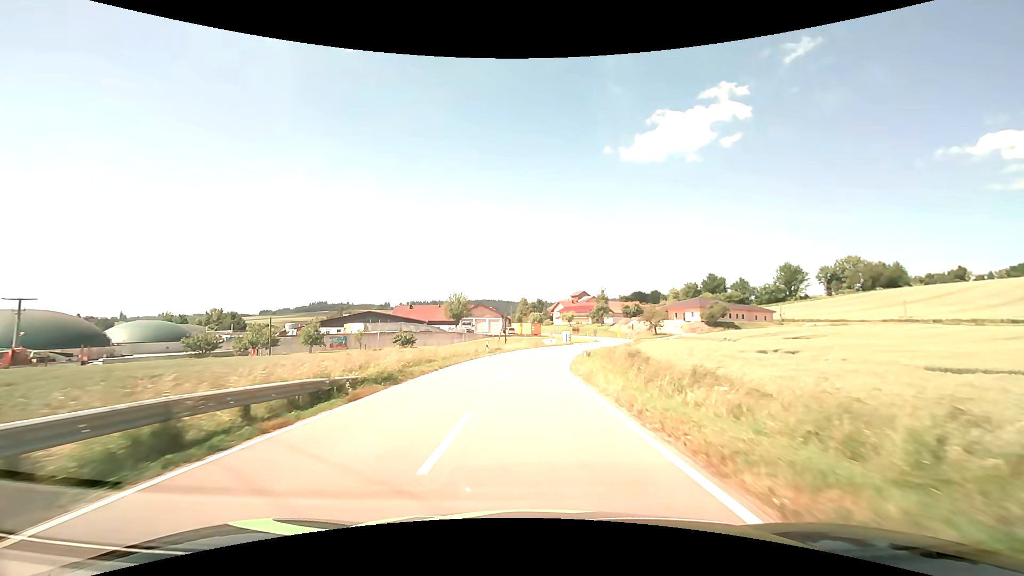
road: secondary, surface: asphalt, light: Day
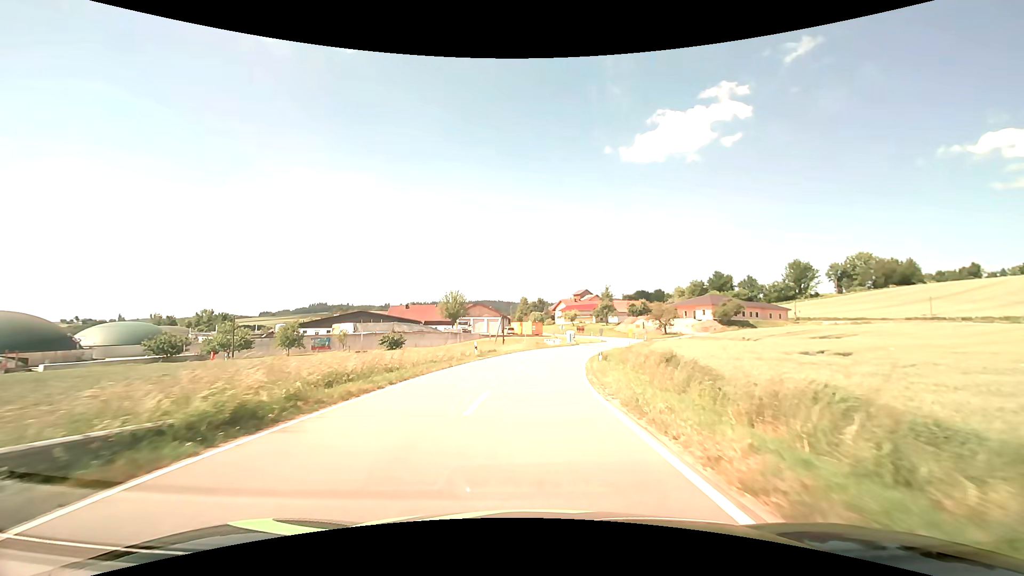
(0.0, +8.1) m; 0°
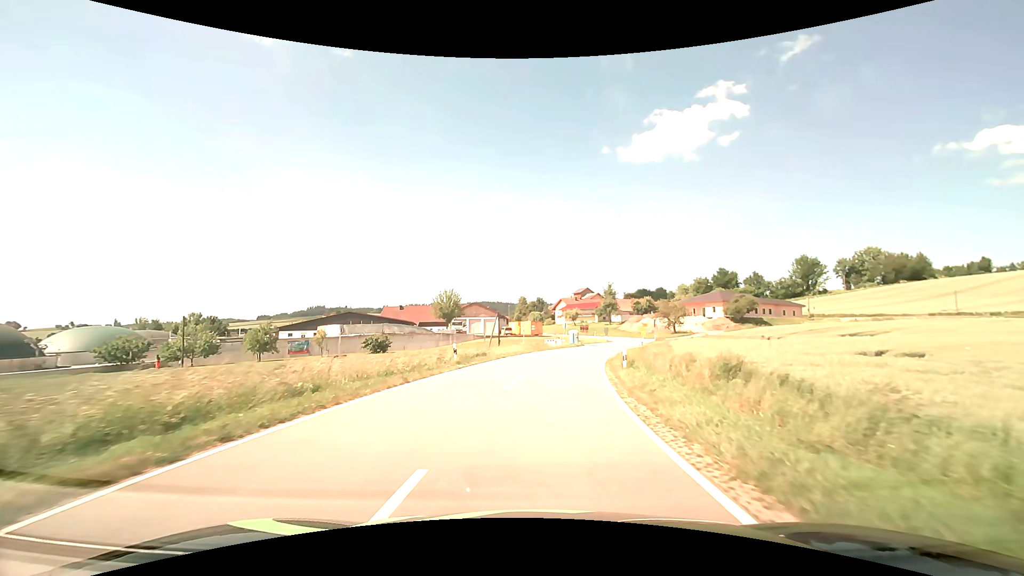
(0.0, +7.9) m; 0°
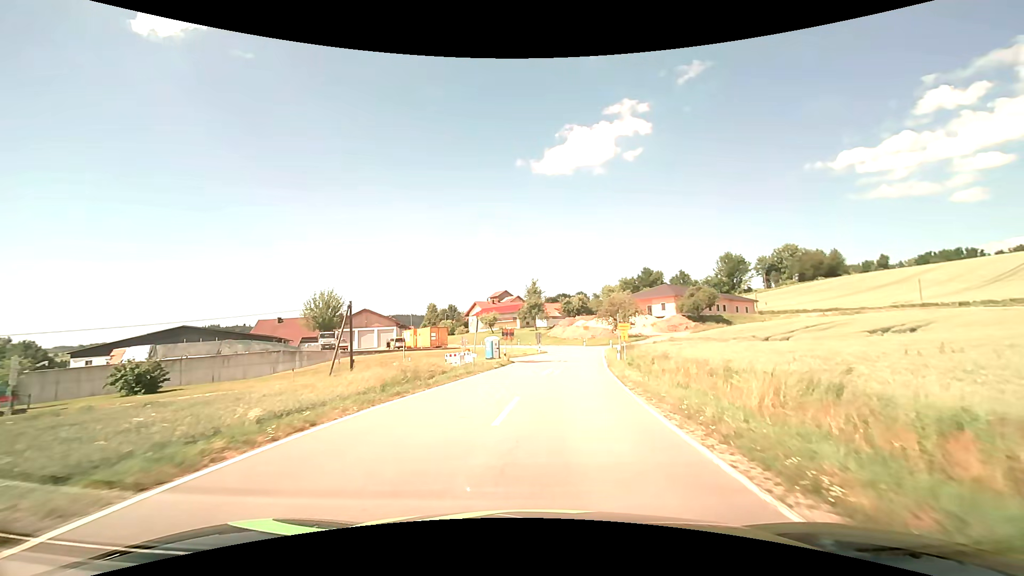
(+1.7, +28.7) m; +9°
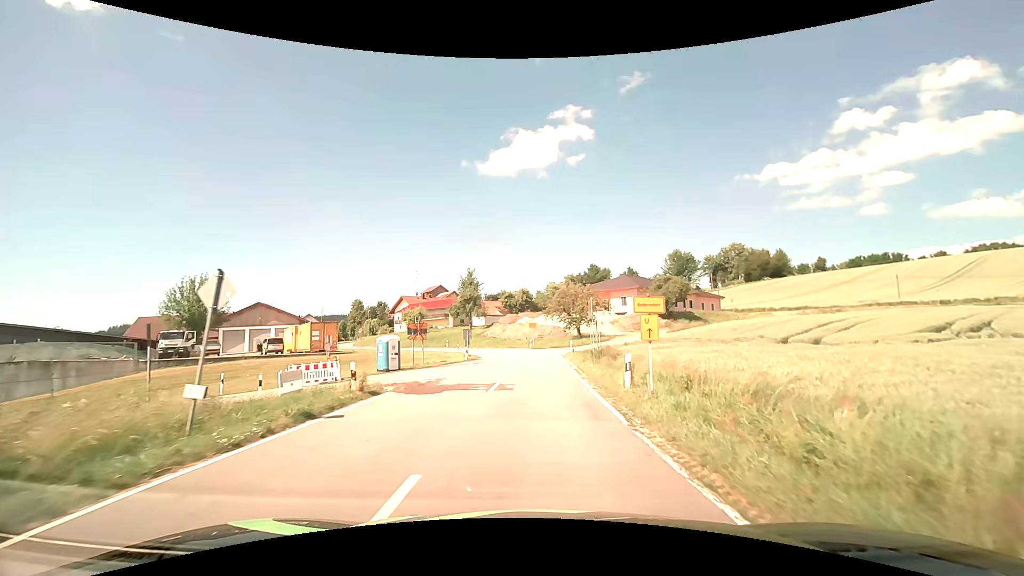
(+1.1, +18.7) m; +7°
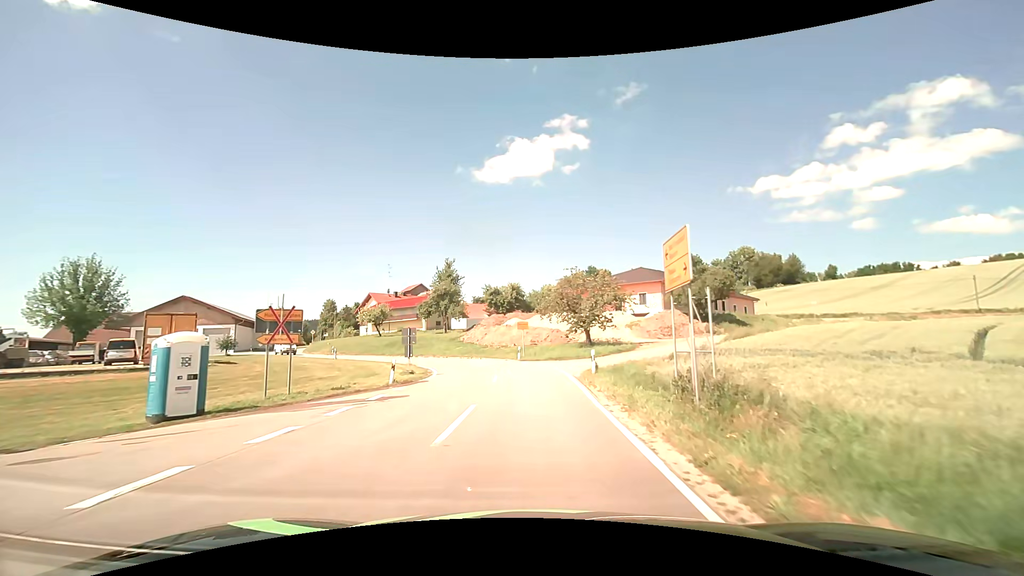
(+0.3, +18.6) m; +1°
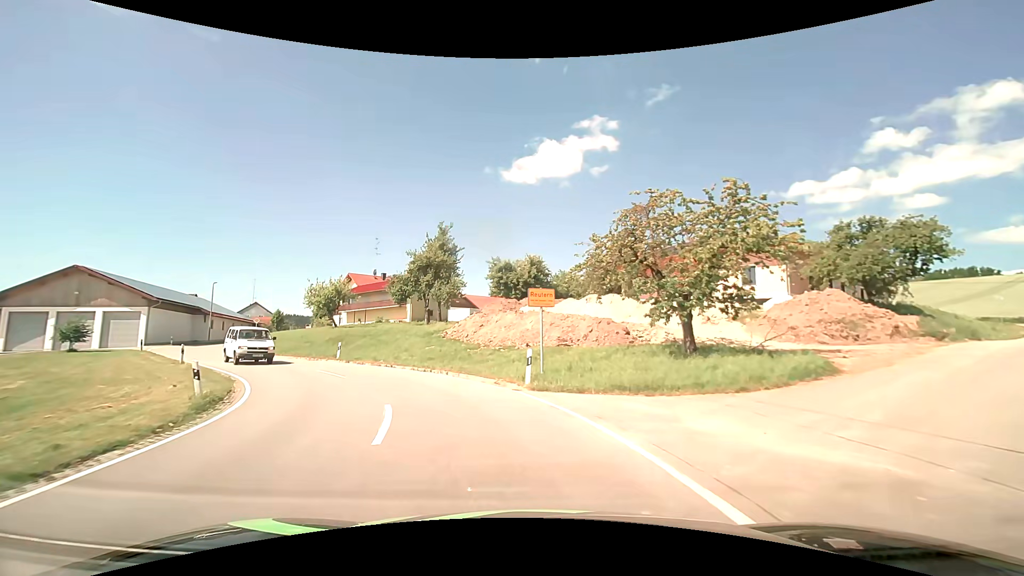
(0.0, +23.8) m; -2°
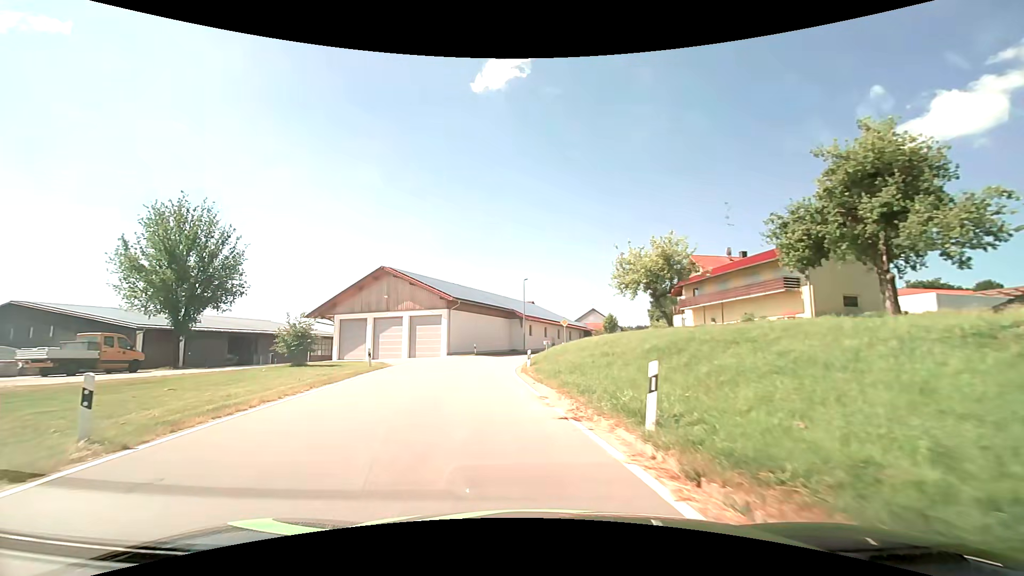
(-6.9, +23.3) m; -38°
(-1, +10) (-2, +20) (-3, +30) (-3, +40) (0, +49) (+4, +58) (+11, +66) (+18, +73) (+23, +82) (+25, +91) m
